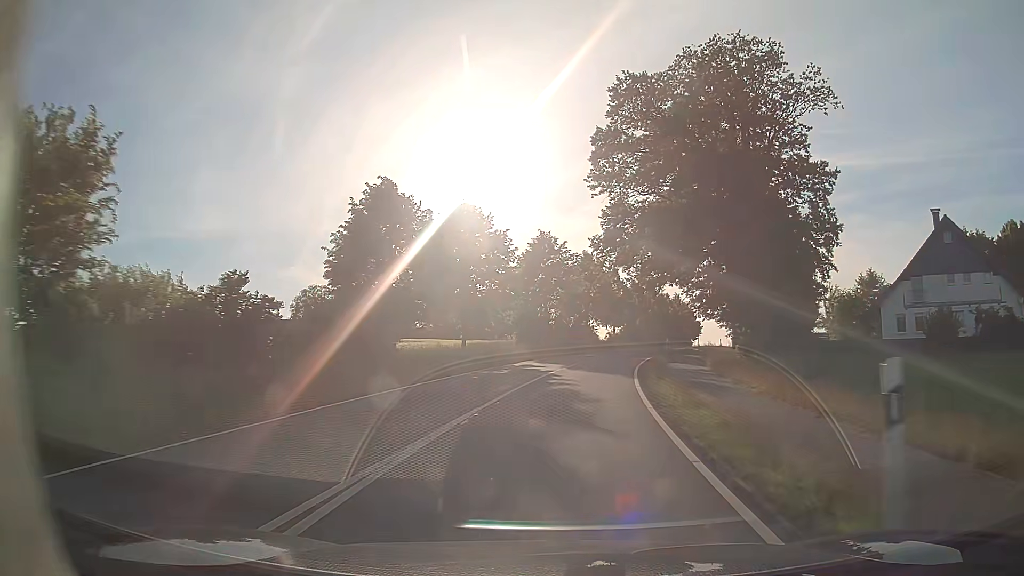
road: tertiary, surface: asphalt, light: Day
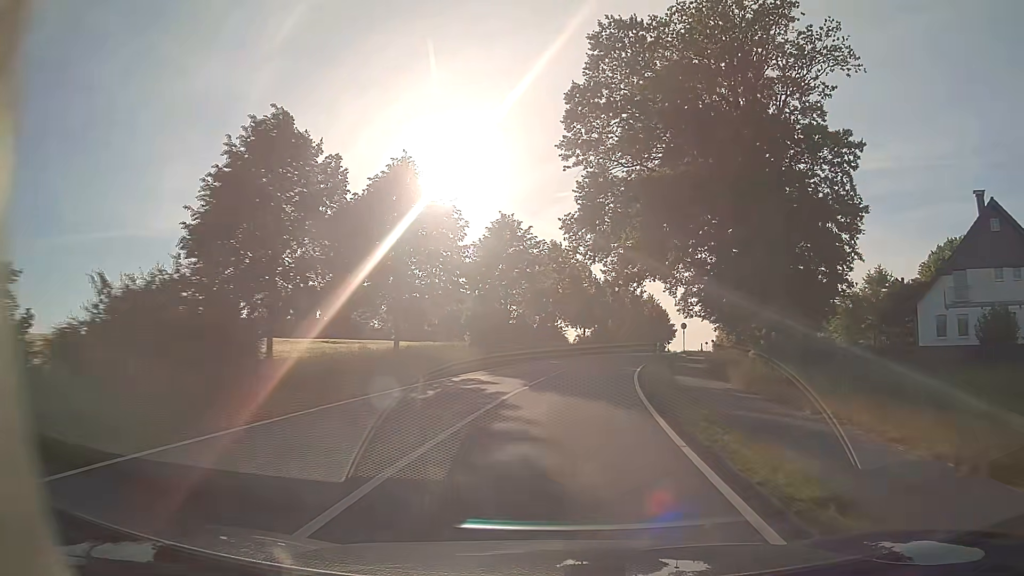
(+0.2, +10.3) m; +3°
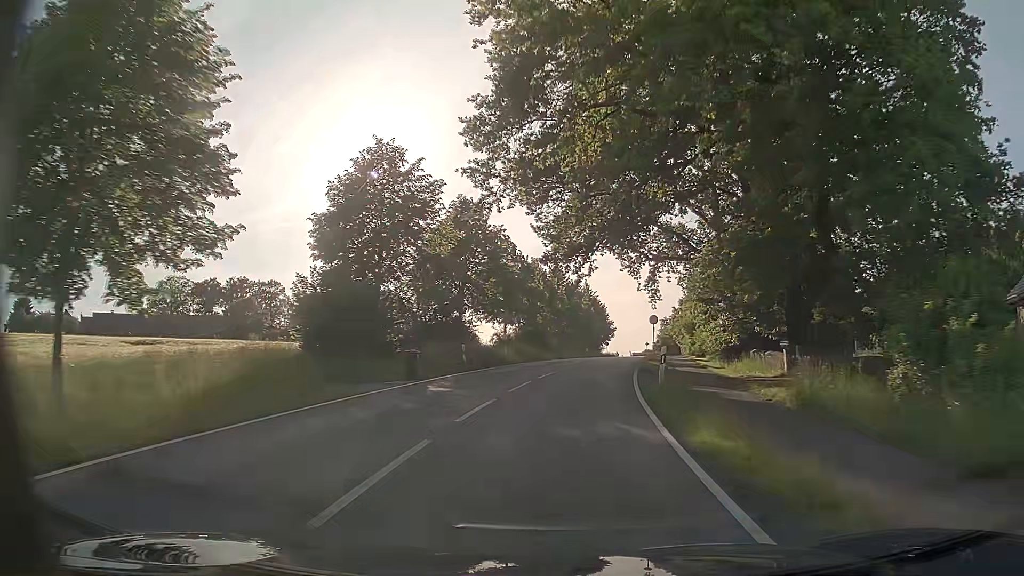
(+1.3, +21.1) m; +7°
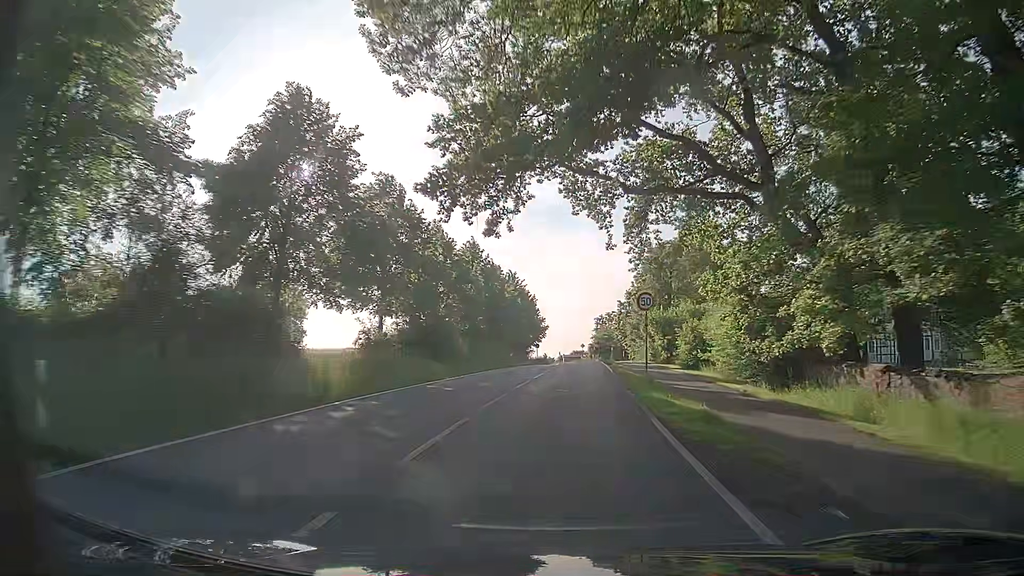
(+1.2, +21.7) m; +6°
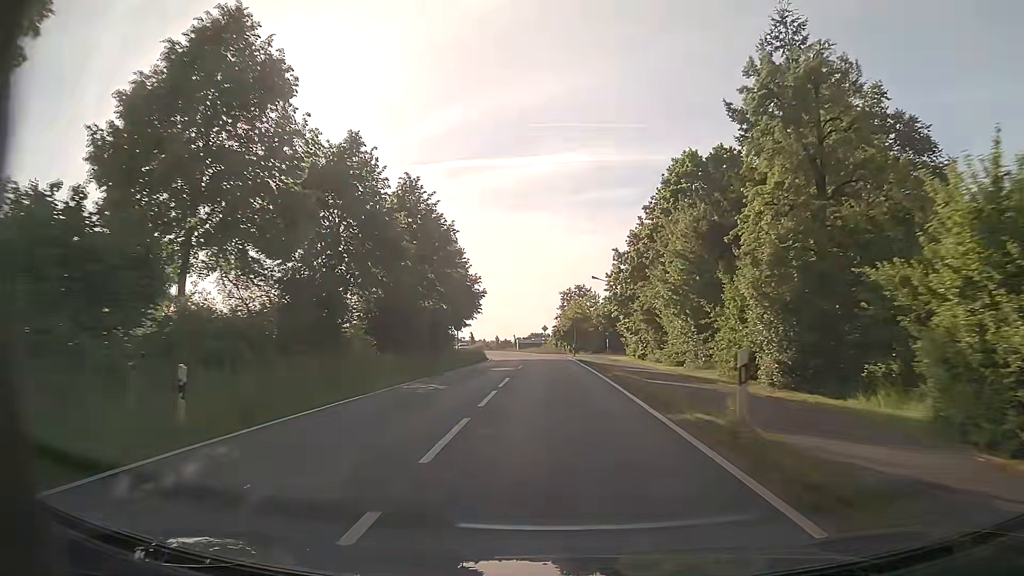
(+1.6, +42.0) m; +3°
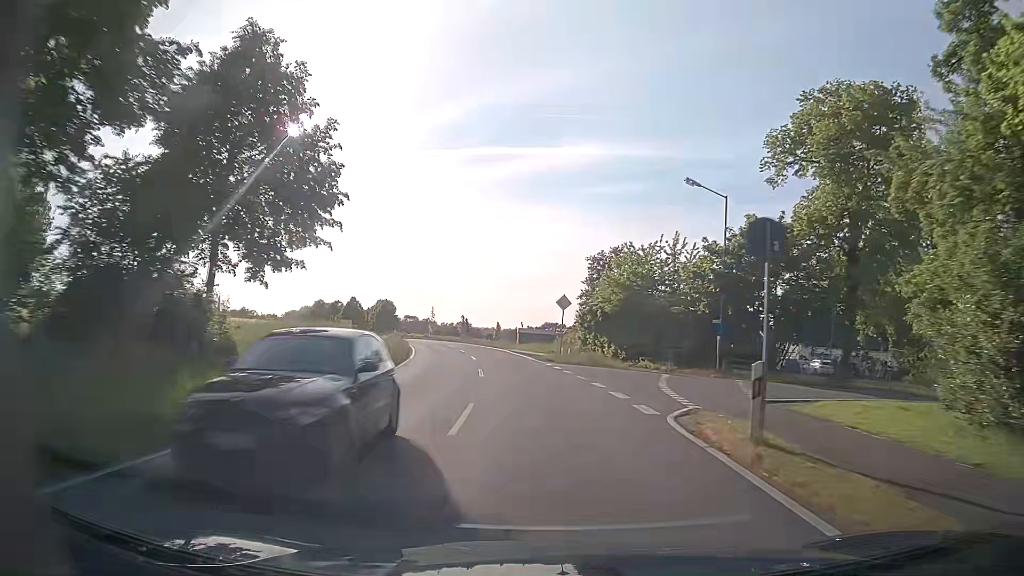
(-0.3, +46.9) m; -1°
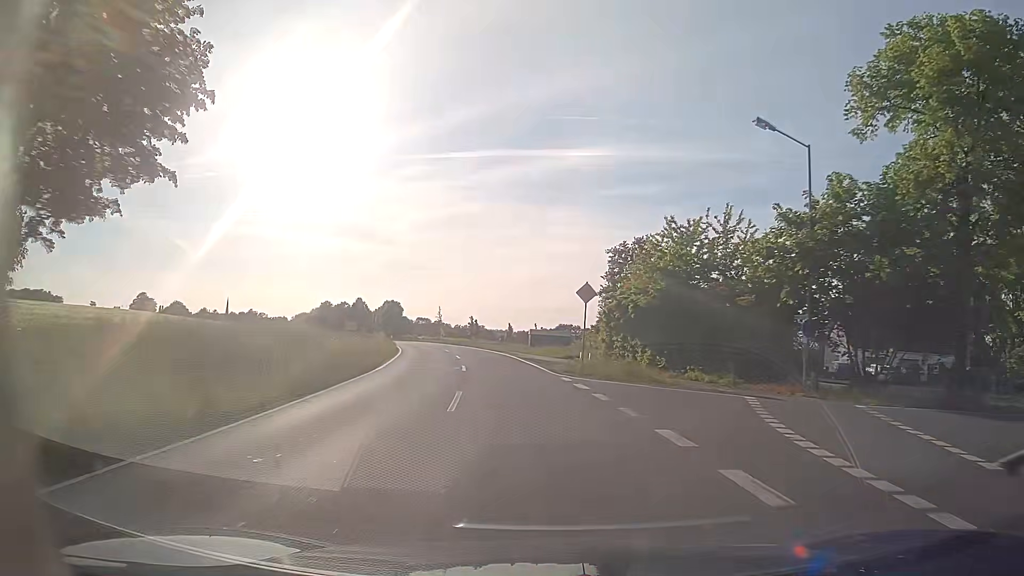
(-0.1, +9.4) m; -1°
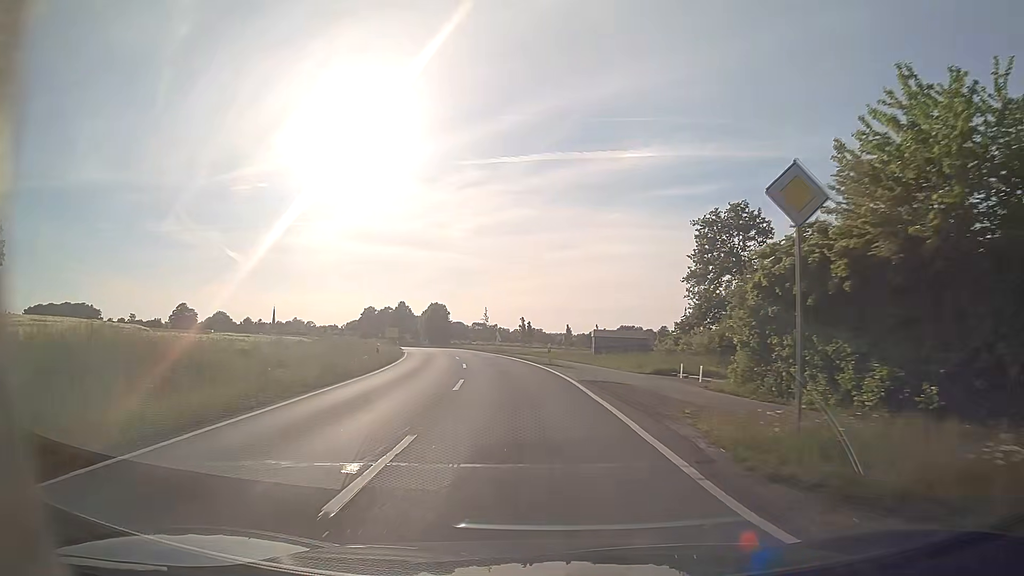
(-0.7, +19.1) m; -5°
(0, +10) (-1, +20) (-2, +30) (-4, +40) (-5, +50) (-7, +59) (-9, +69) (-12, +79) (-14, +89) (-16, +98) m
